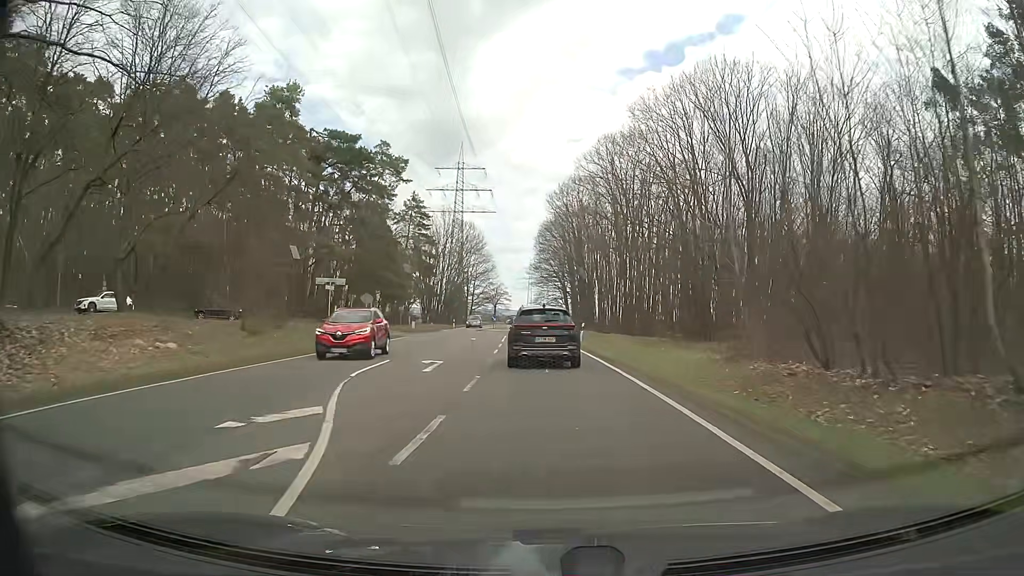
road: secondary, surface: asphalt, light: Day
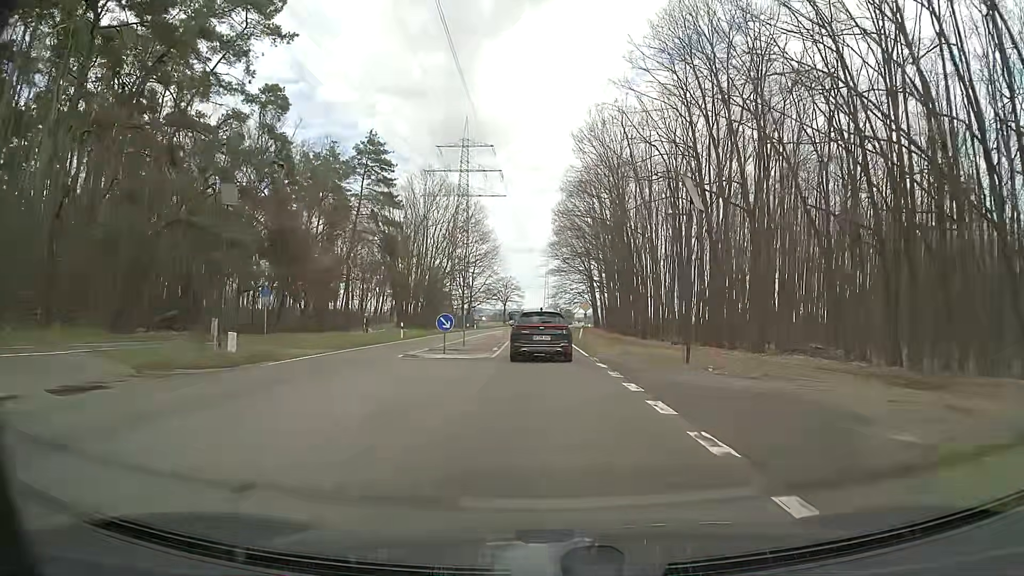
(-0.5, +42.5) m; -1°
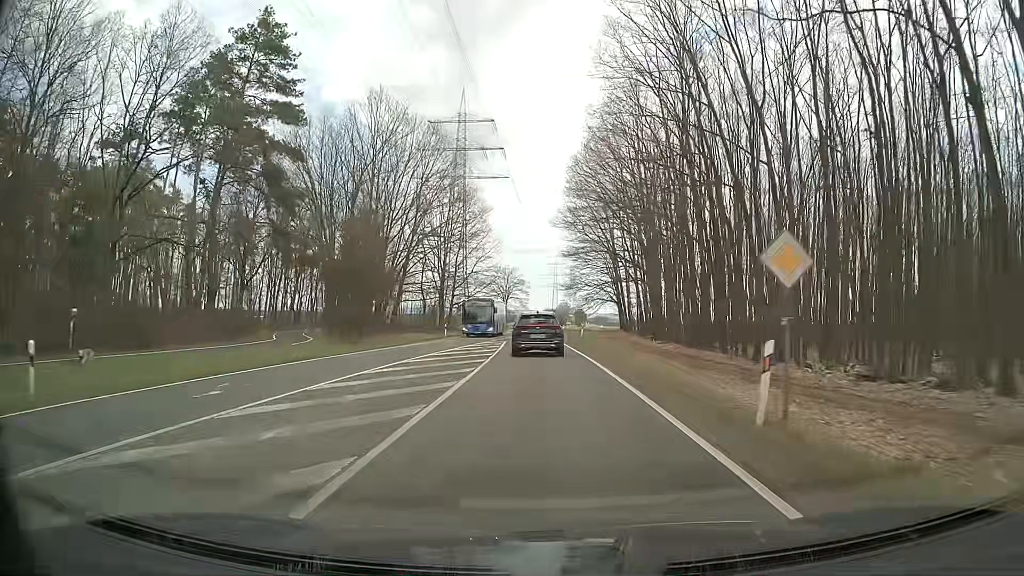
(-0.3, +36.4) m; -1°
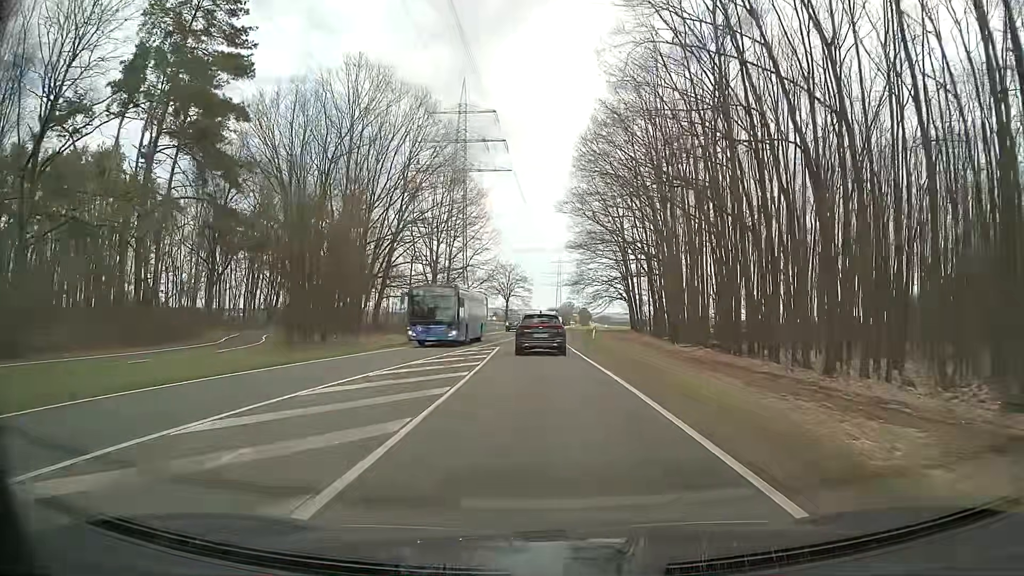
(0.0, +9.6) m; 0°
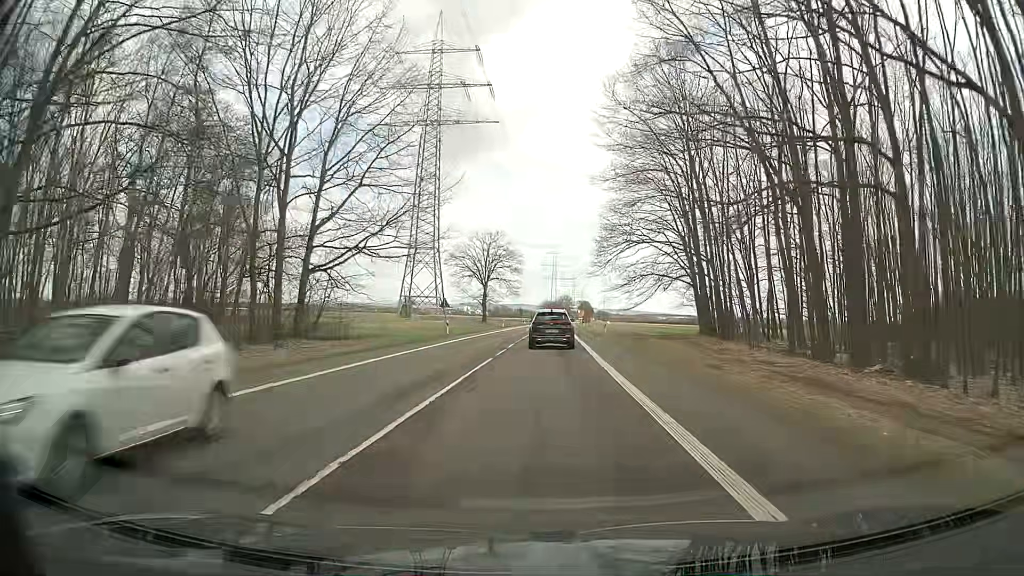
(-0.1, +50.7) m; 0°
(0, +10) (0, +20) (0, +30) (0, +40) (+1, +50) (+1, +60) (+1, +70) (+1, +80) (+2, +90) (+2, +100) m
